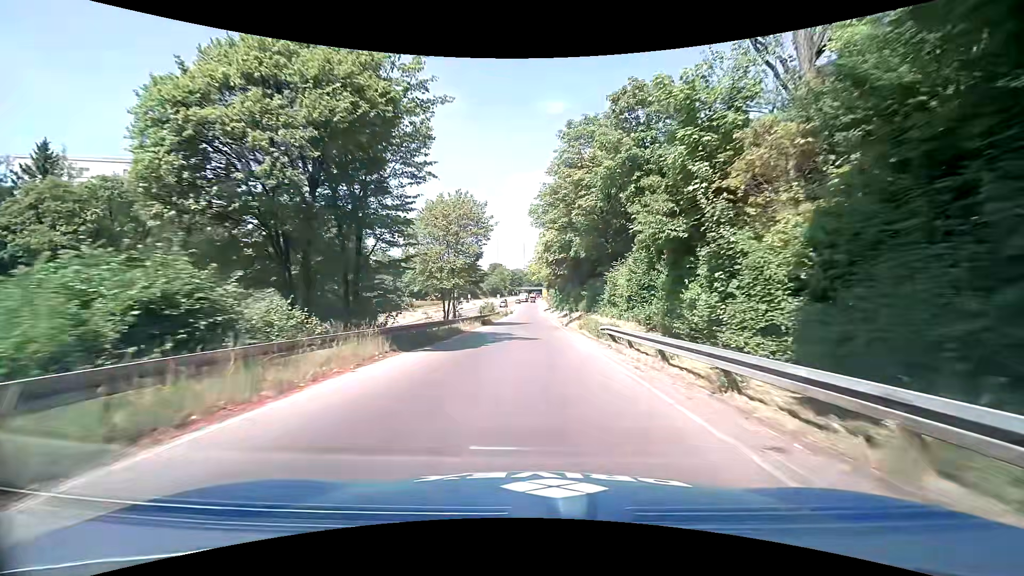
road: trunk_link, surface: asphalt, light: Day
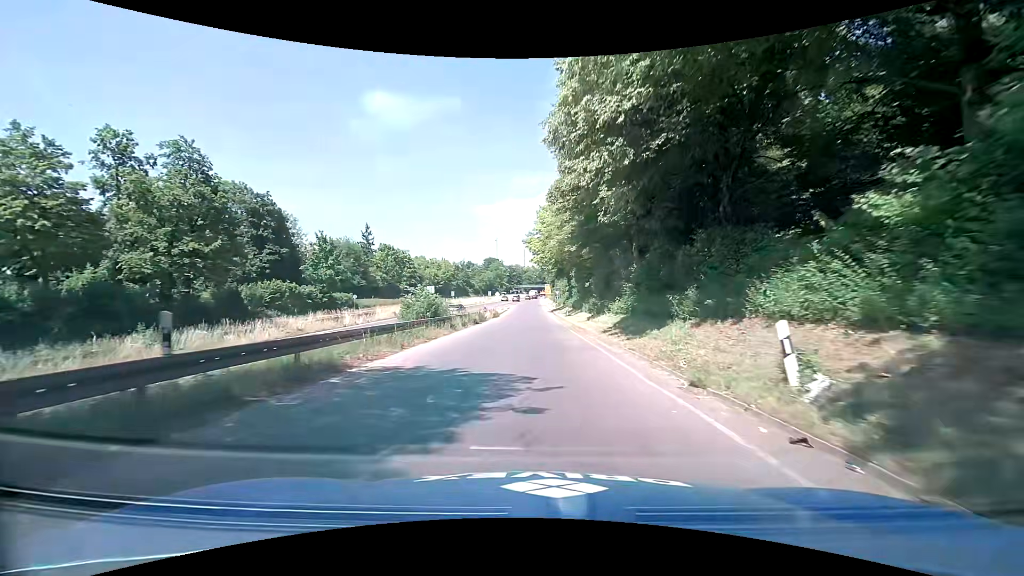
(0.0, +39.6) m; 0°
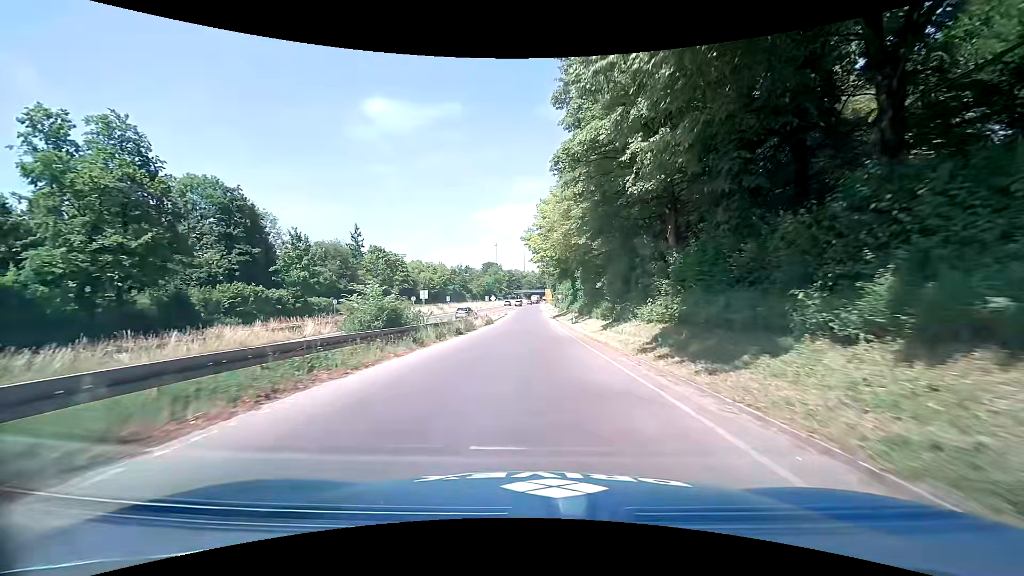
(0.0, +7.8) m; 0°
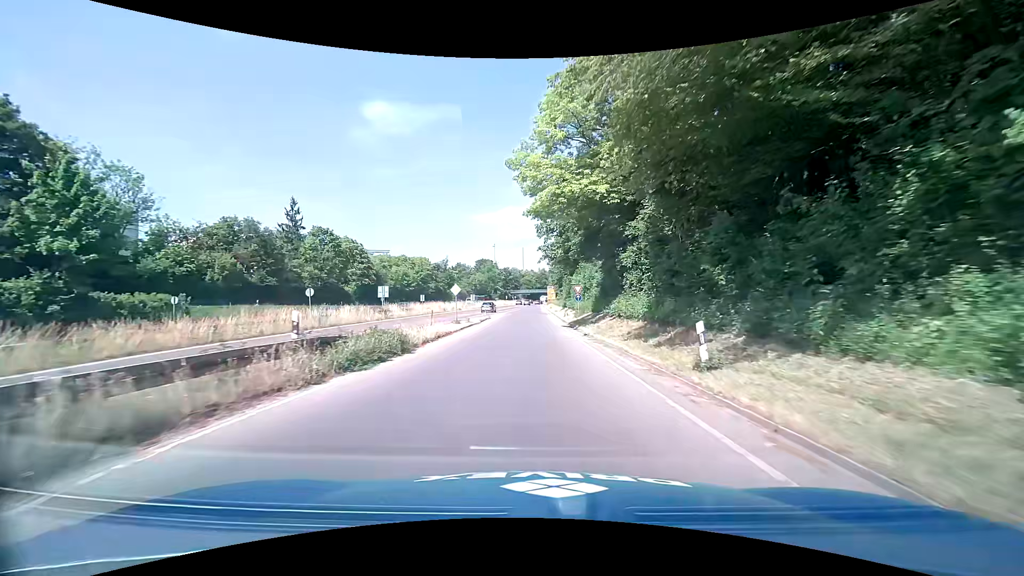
(-0.2, +31.5) m; 0°
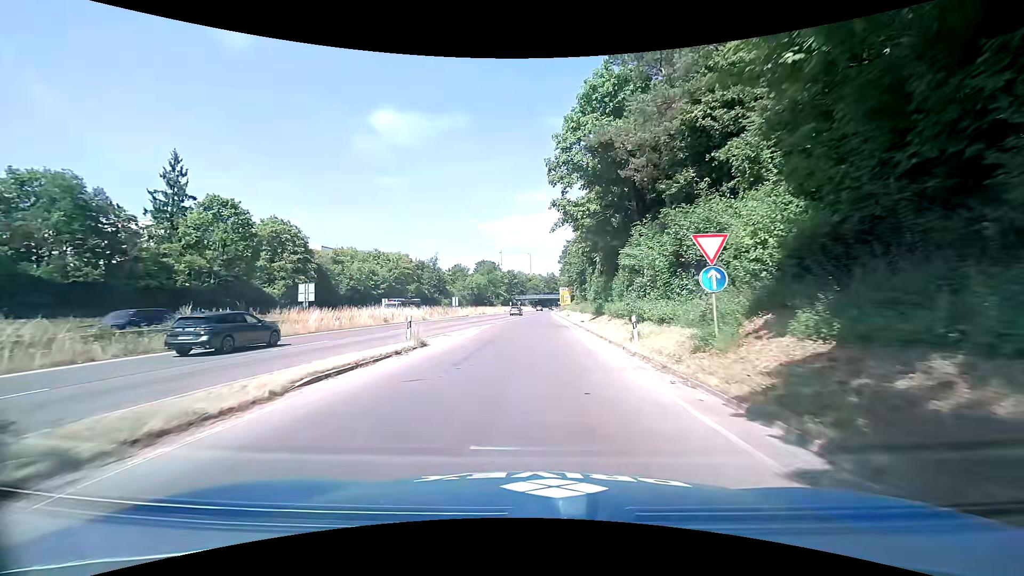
(0.0, +31.8) m; -1°
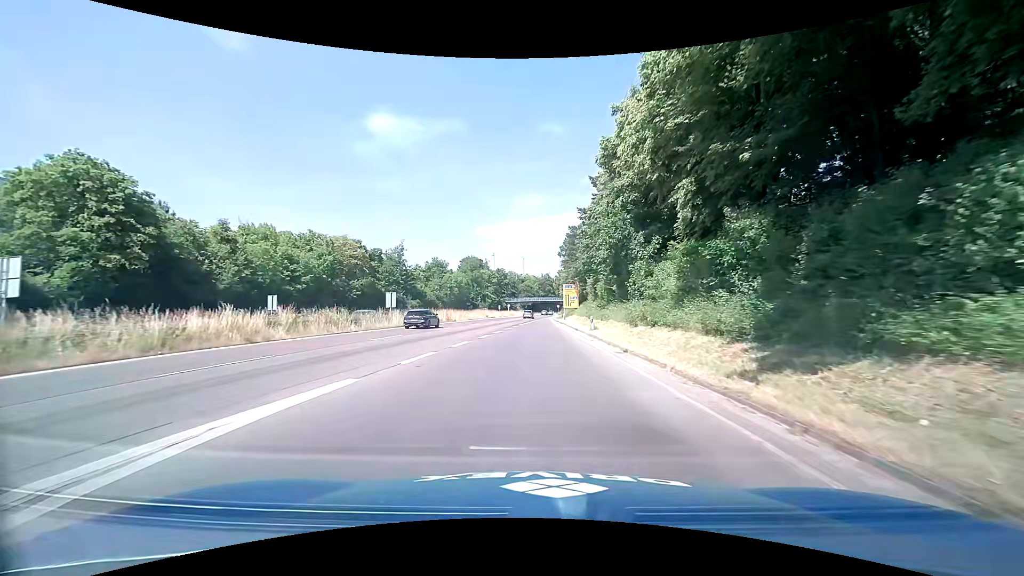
(-0.1, +31.3) m; +1°
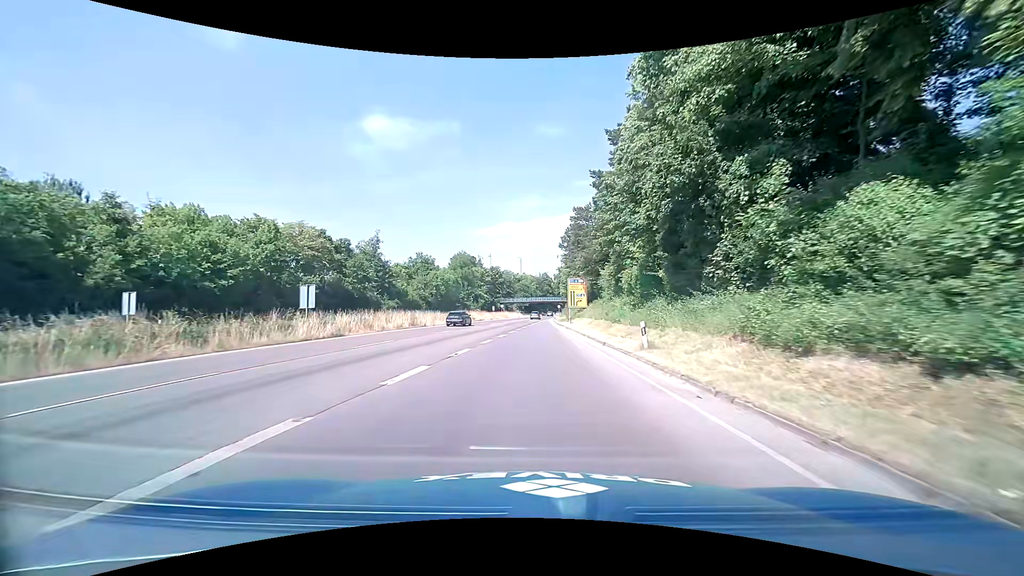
(0.0, +15.5) m; 0°
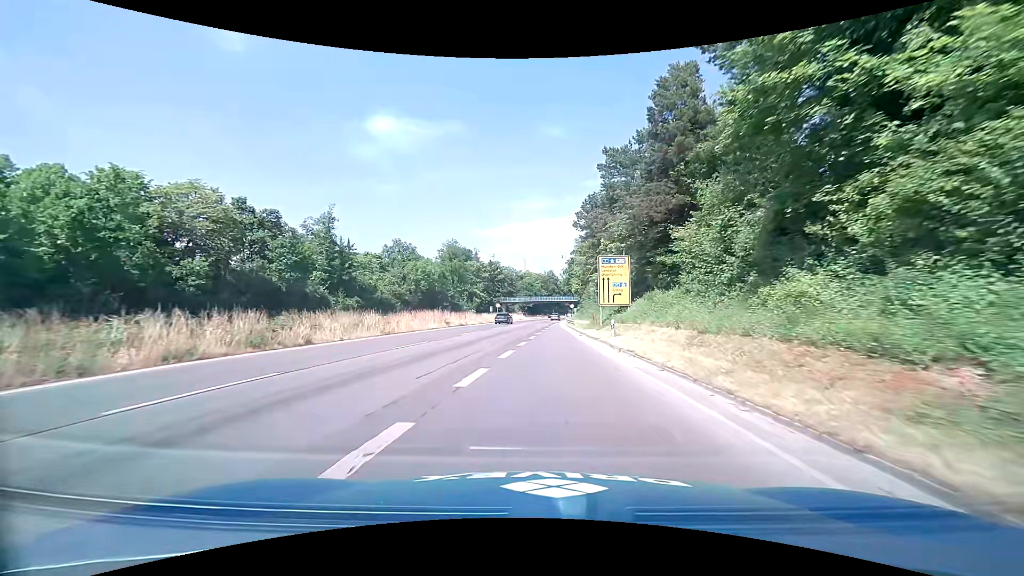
(0.0, +24.4) m; 0°
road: trunk
(0, +10) (0, +20) (0, +30) (0, +40) (0, +50) (+1, +60) (+1, +70) (+1, +80) (+2, +90) (+3, +100) m
